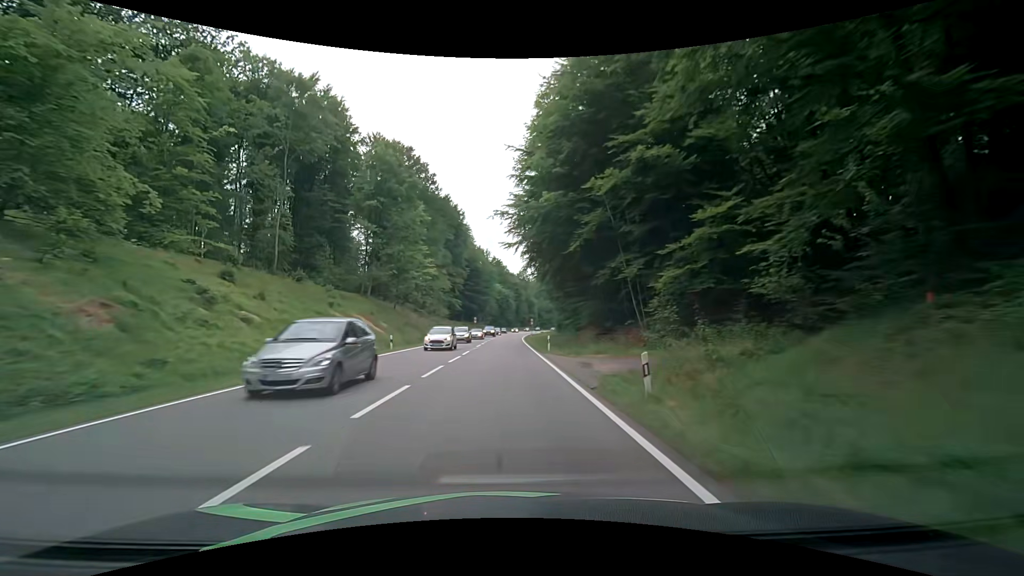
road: secondary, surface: asphalt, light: Day
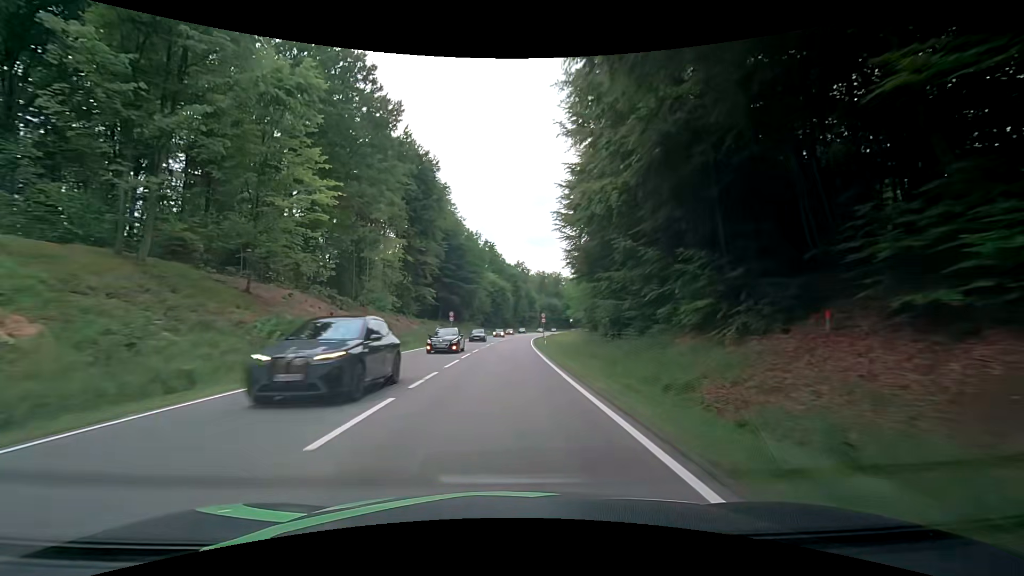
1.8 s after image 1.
(-0.3, +38.0) m; 0°
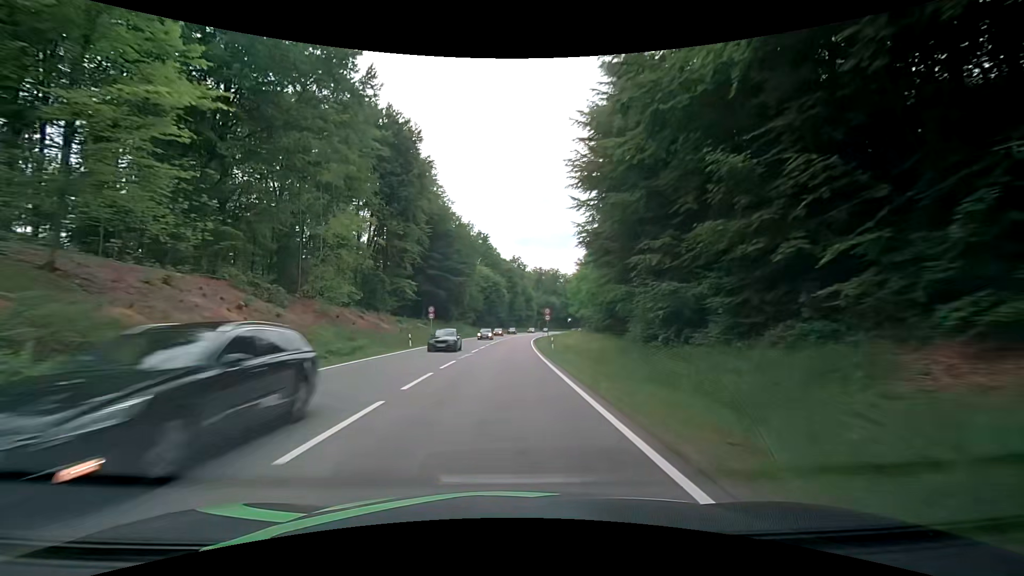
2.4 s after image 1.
(+0.1, +12.7) m; +1°
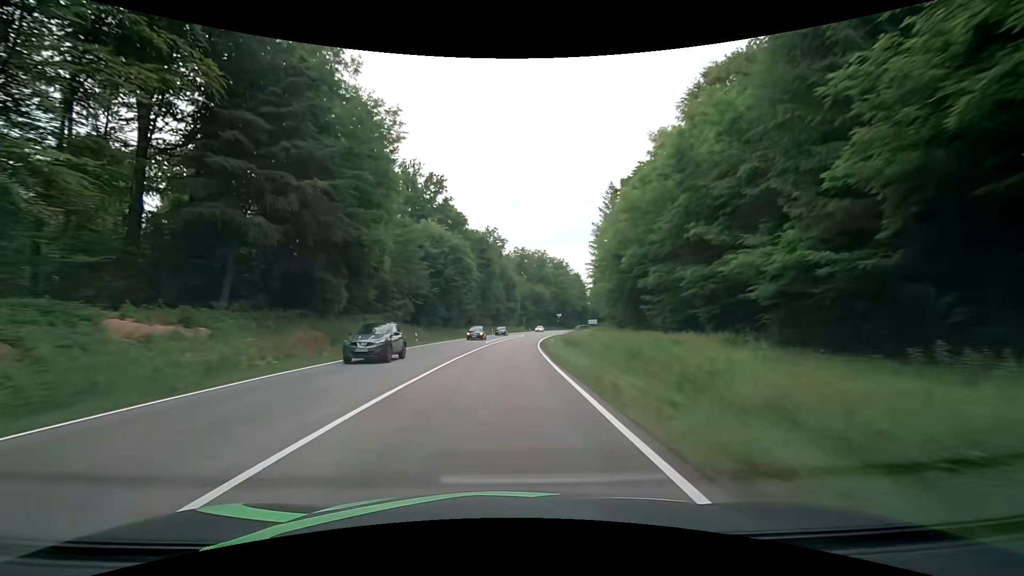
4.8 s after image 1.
(+1.0, +50.6) m; +3°
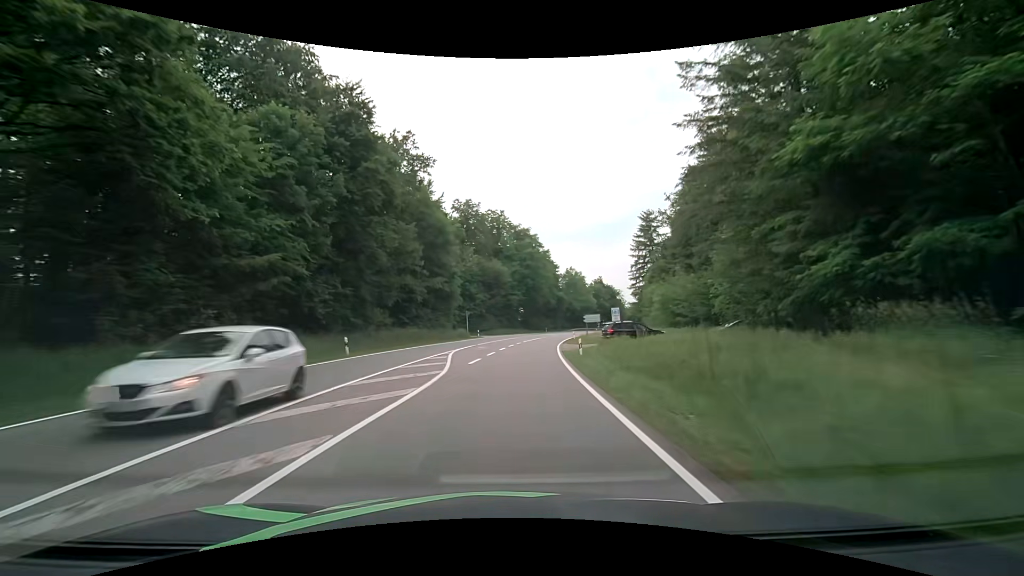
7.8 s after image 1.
(+2.9, +63.2) m; +6°
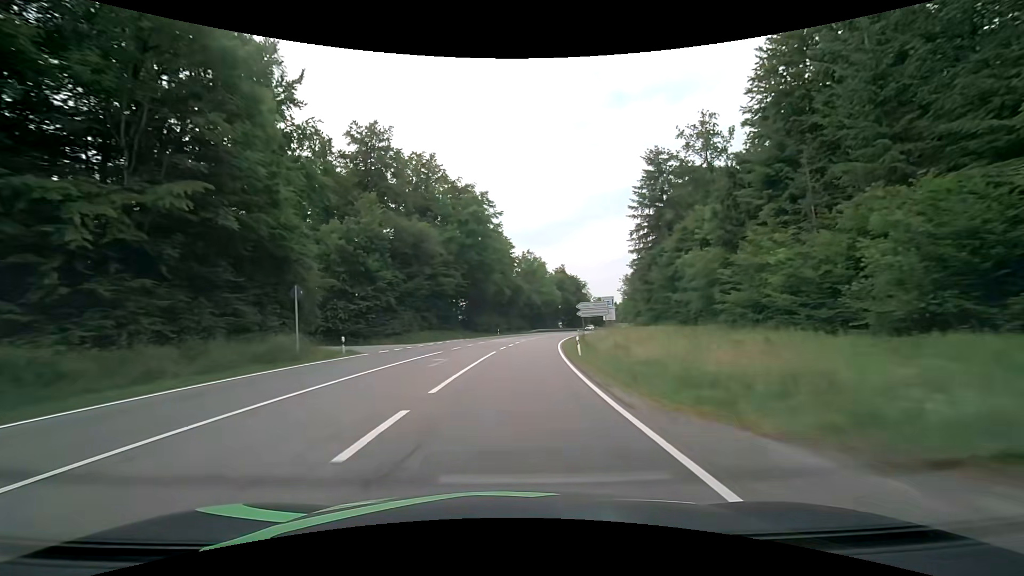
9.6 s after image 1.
(+1.9, +37.9) m; +6°
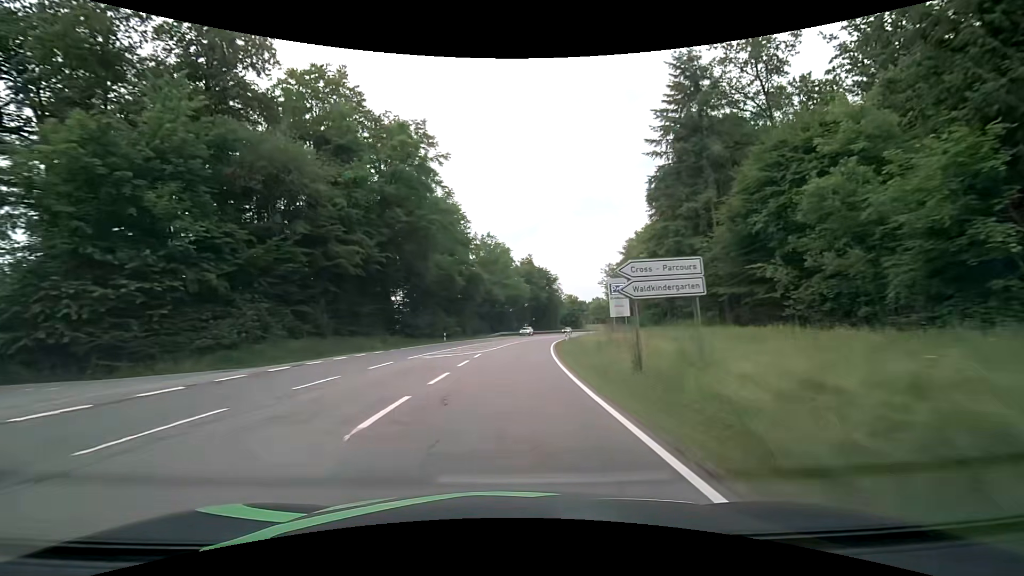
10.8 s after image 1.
(+1.0, +25.3) m; +5°
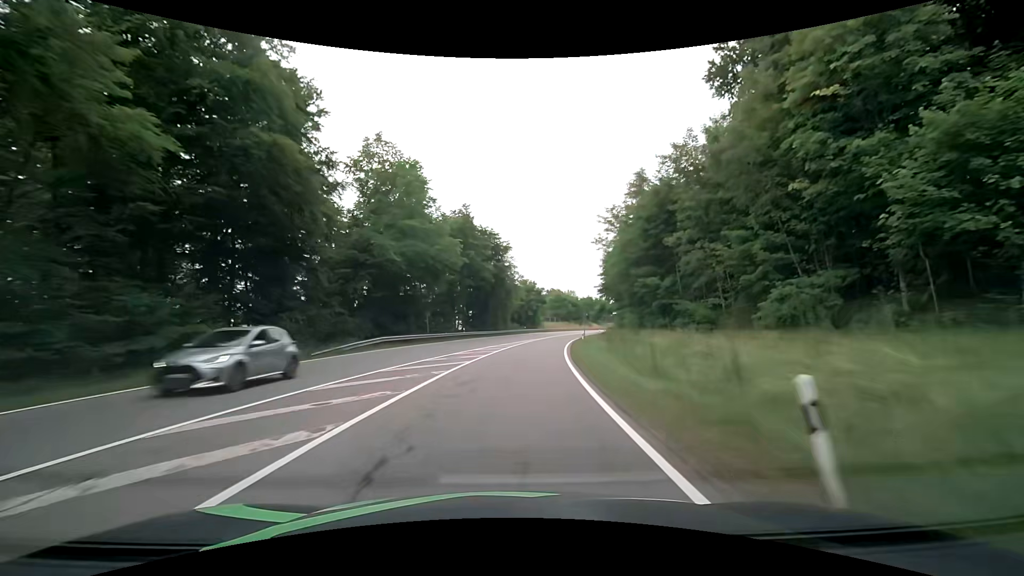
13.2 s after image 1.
(+2.9, +49.0) m; +7°
(0, +10) (+1, +20) (+1, +30) (+2, +40) (+4, +50) (+6, +60) (+8, +69) (+10, +79) (+13, +89) (+15, +98) m
